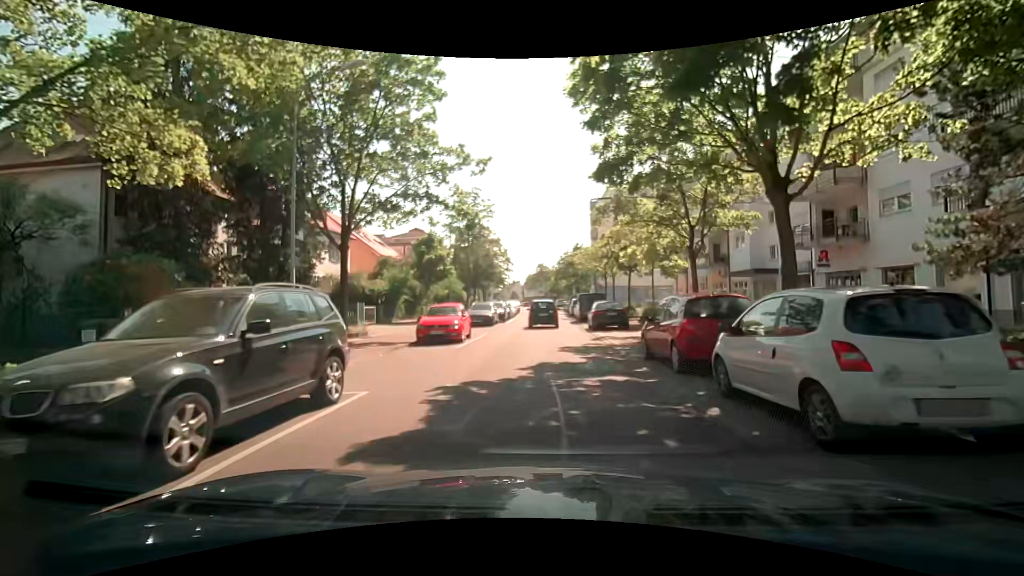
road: residential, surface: asphalt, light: Day
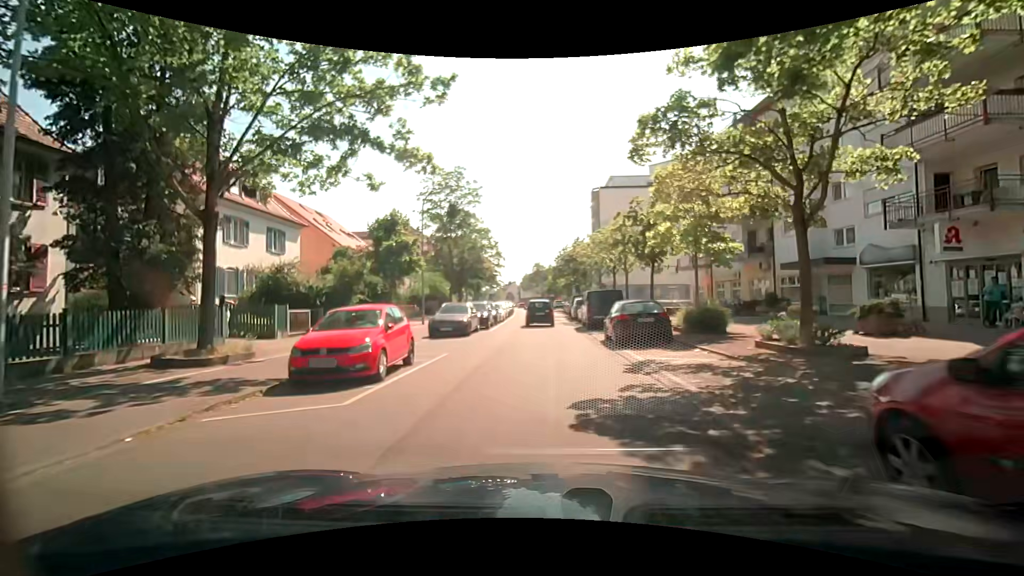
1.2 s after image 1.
(+0.2, +8.7) m; +2°
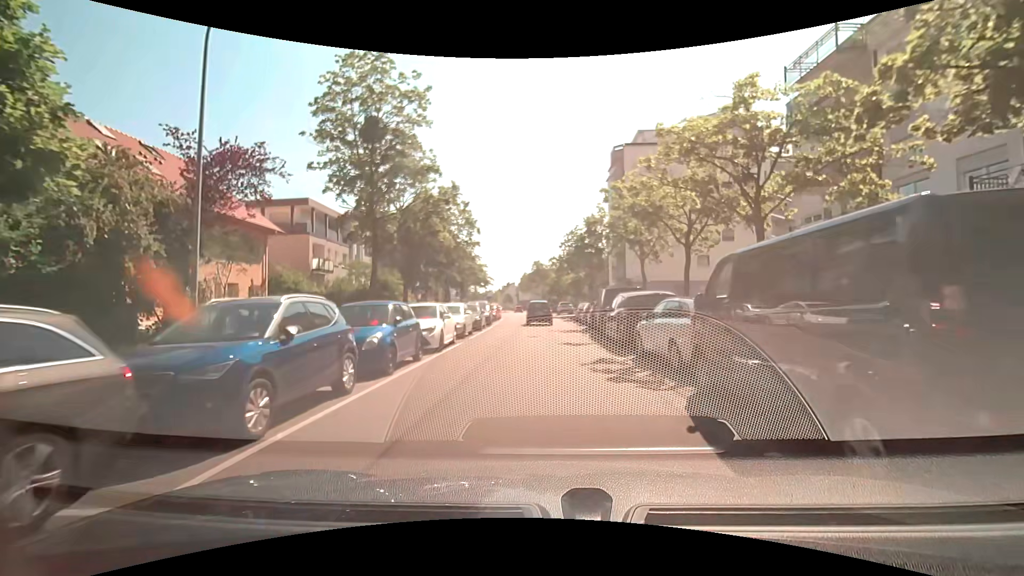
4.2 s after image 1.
(-0.1, +22.0) m; -1°
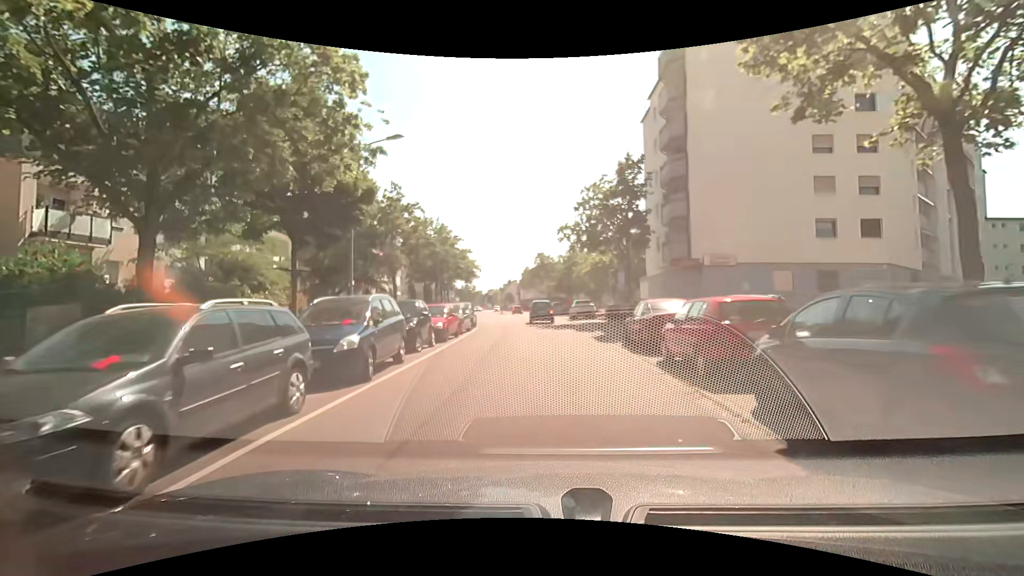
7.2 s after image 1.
(0.0, +22.2) m; -1°
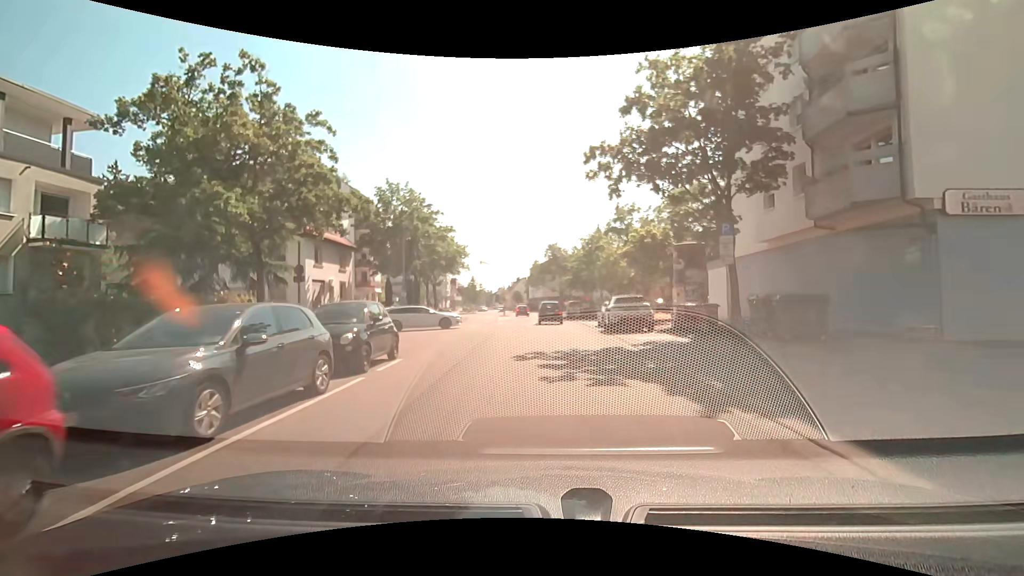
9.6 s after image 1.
(0.0, +17.8) m; -1°
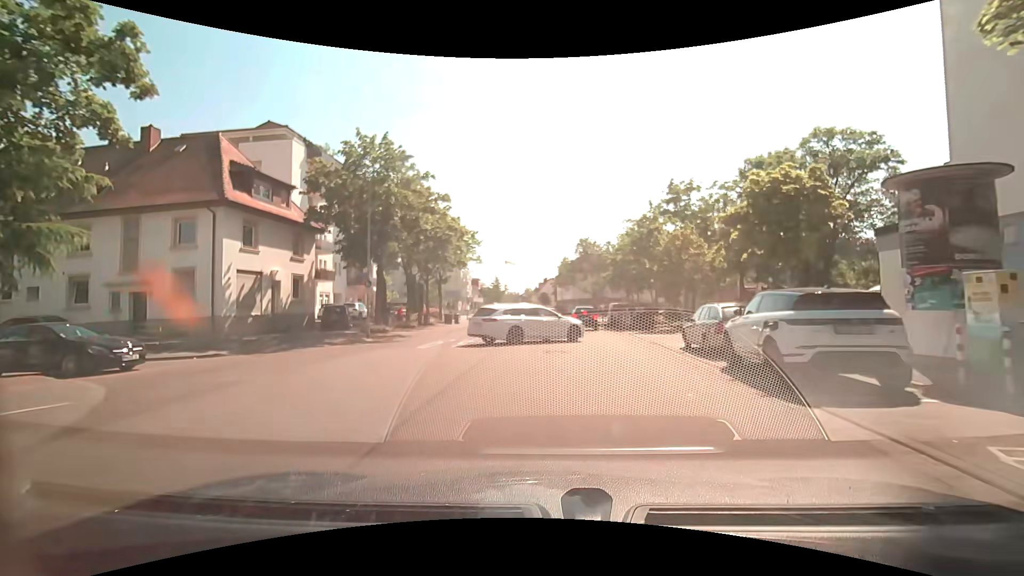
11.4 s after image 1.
(-0.3, +13.3) m; -2°
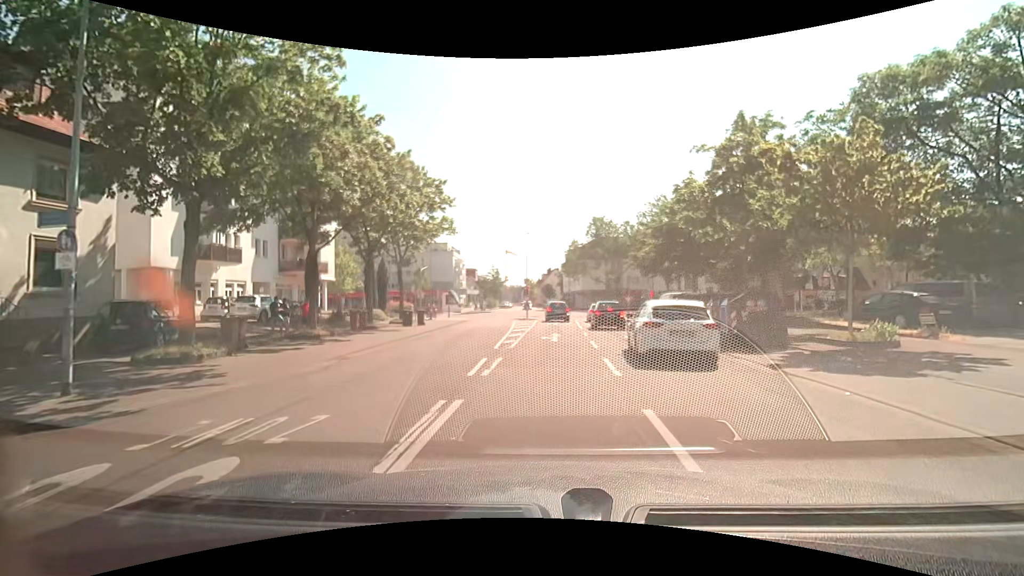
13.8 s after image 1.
(-0.6, +16.3) m; -1°
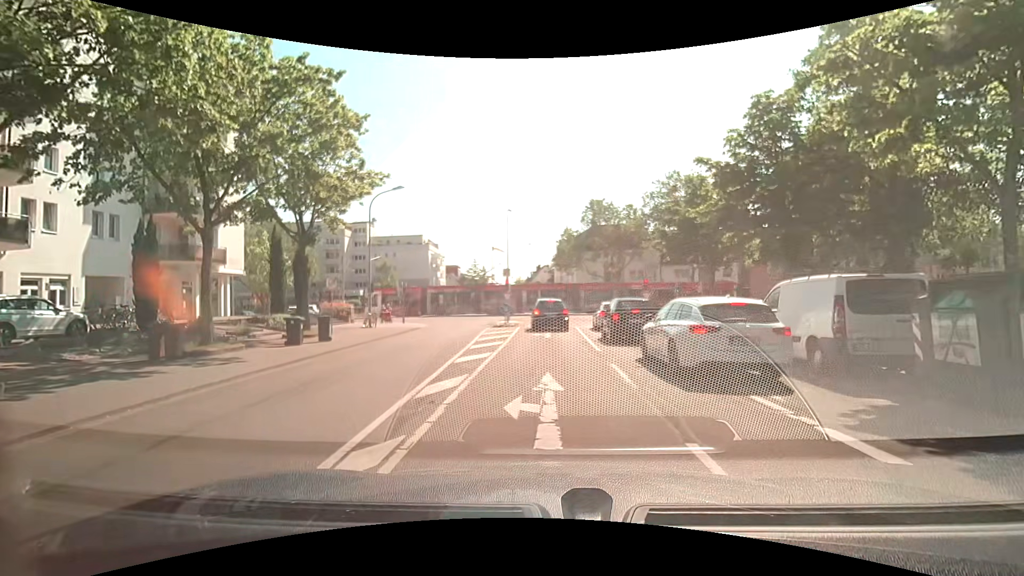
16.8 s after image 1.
(+0.2, +13.3) m; +3°
